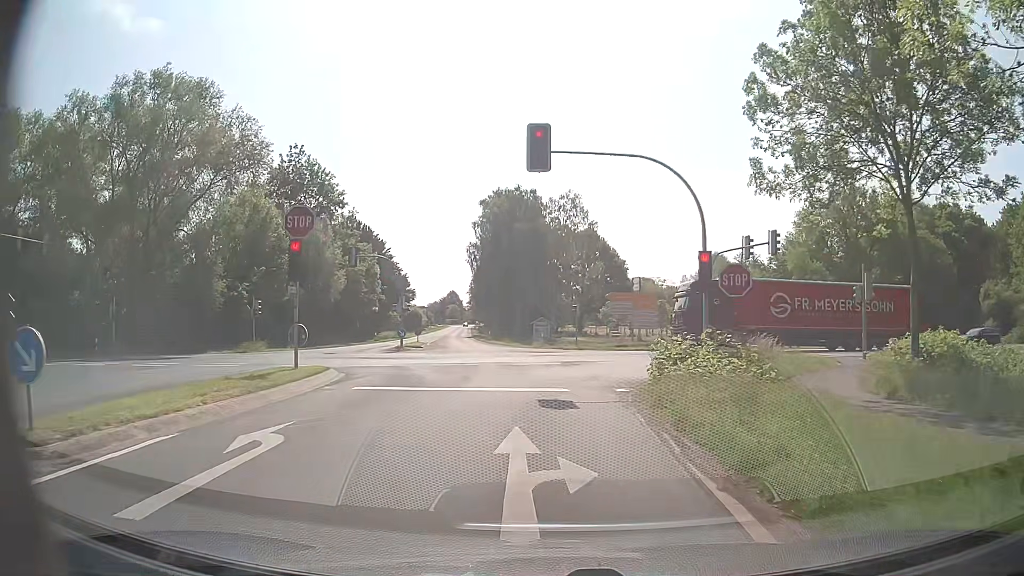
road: secondary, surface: asphalt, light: Day
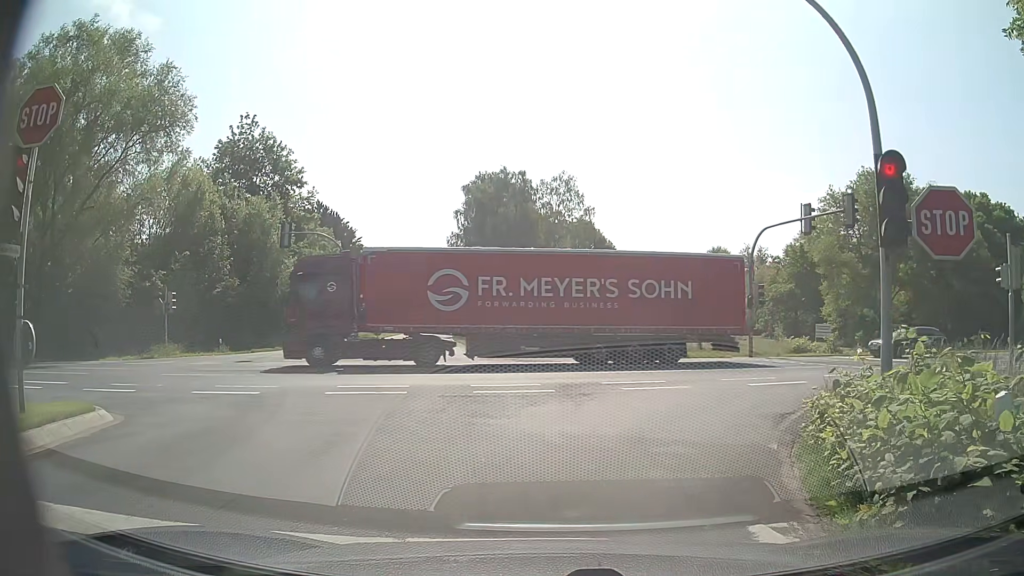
(+0.1, +10.0) m; +2°
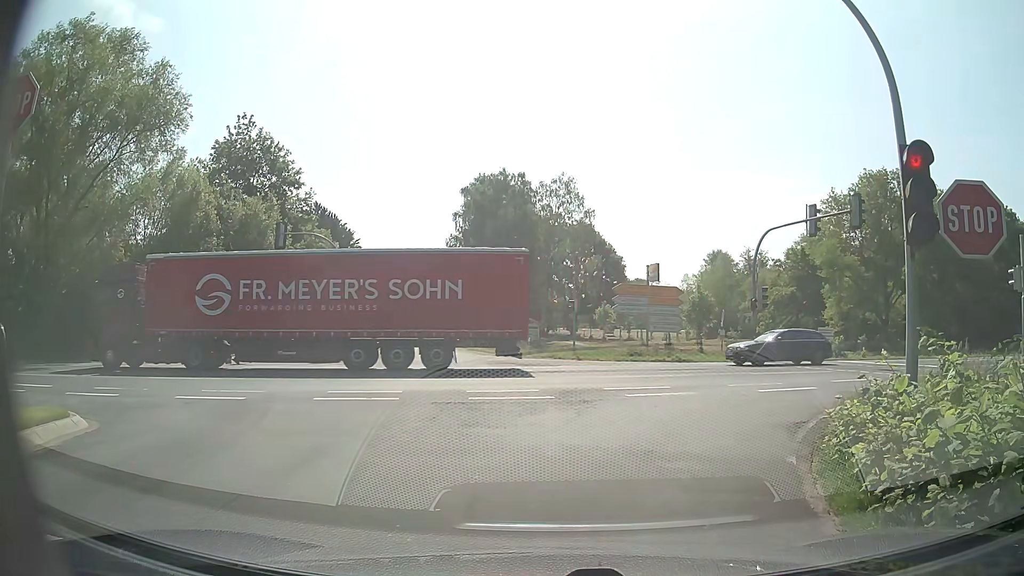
(0.0, +0.6) m; 0°
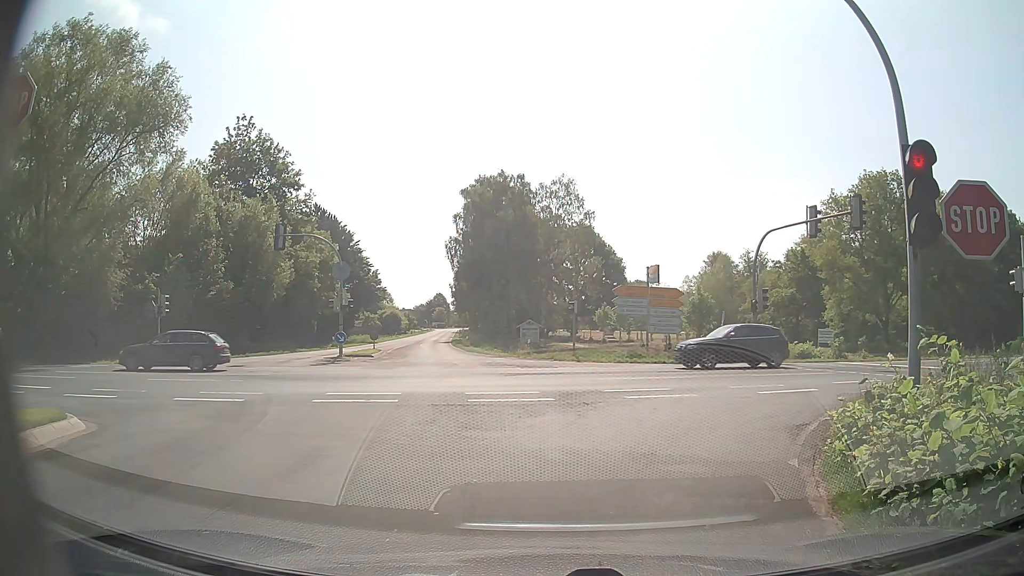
(0.0, +0.1) m; 0°
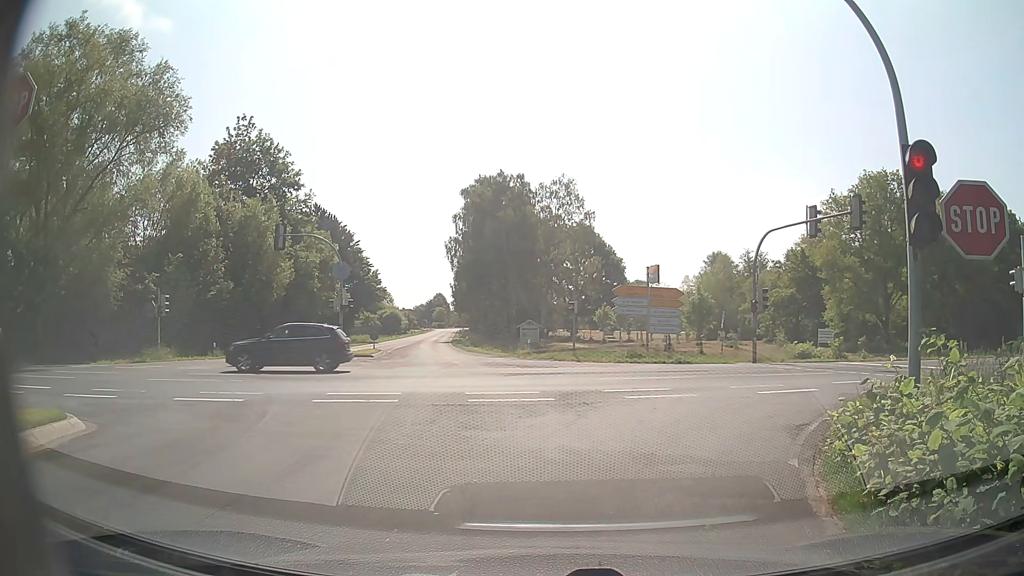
(0.0, 0.0) m; 0°
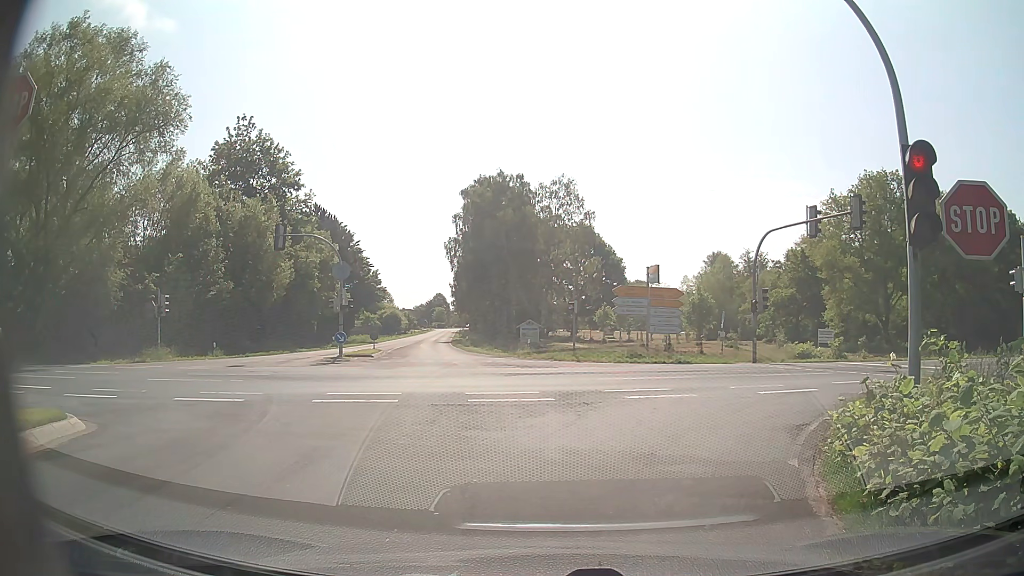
(0.0, 0.0) m; 0°
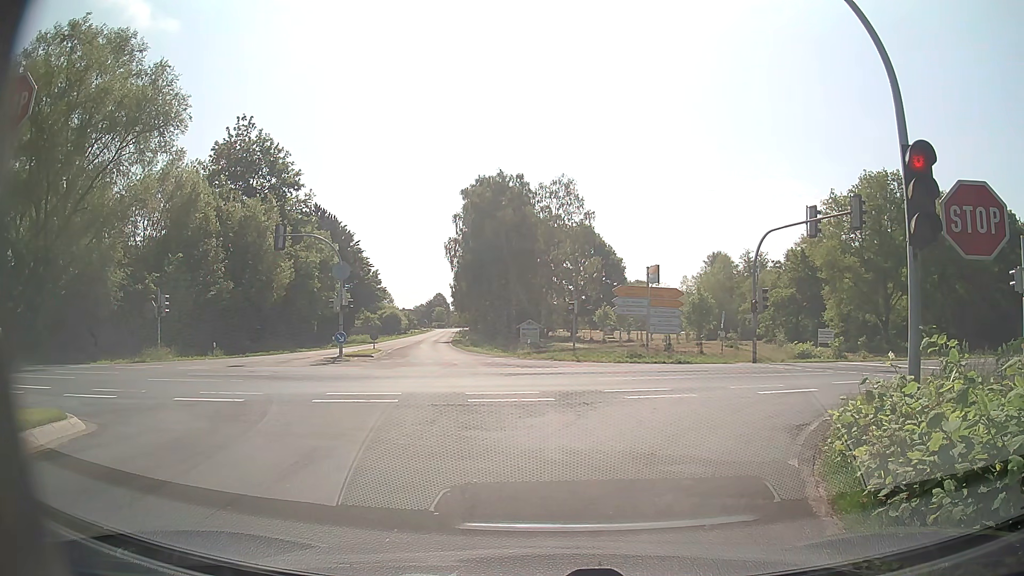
(0.0, 0.0) m; 0°
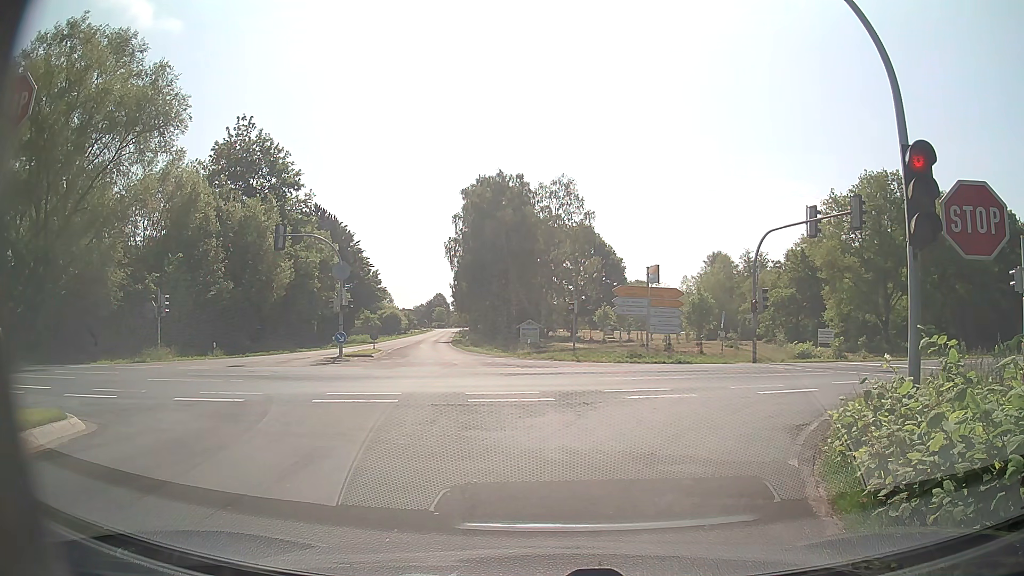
(0.0, 0.0) m; 0°
(+1, +10) (+6, +18) (+15, +22) (+25, +24) (+34, +27) (+44, +29) (+54, +31) (+64, +34) (+73, +36) (+83, +39) m
